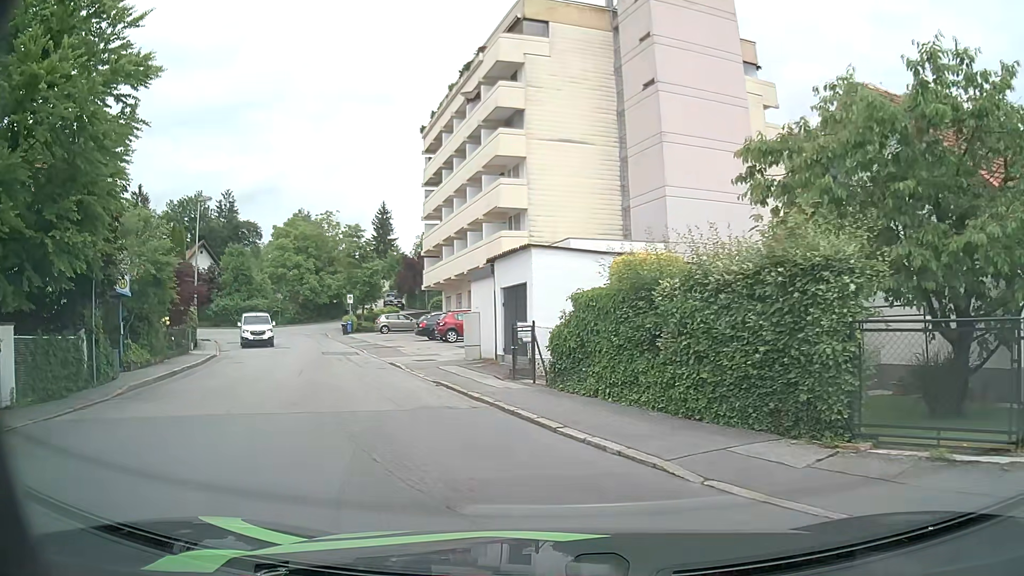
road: residential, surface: asphalt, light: Day
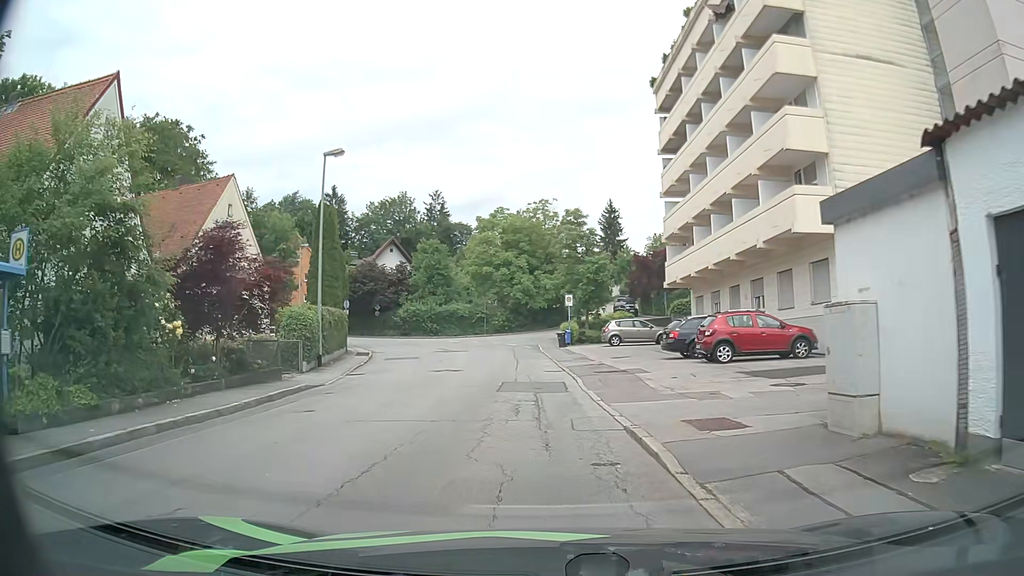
(-2.3, +12.9) m; -18°
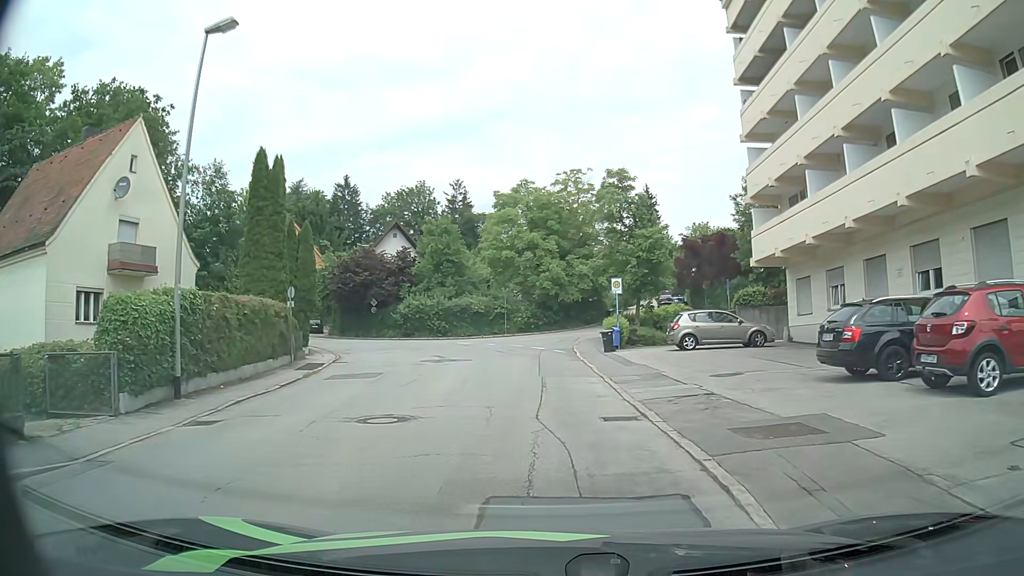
(-0.5, +12.2) m; -4°
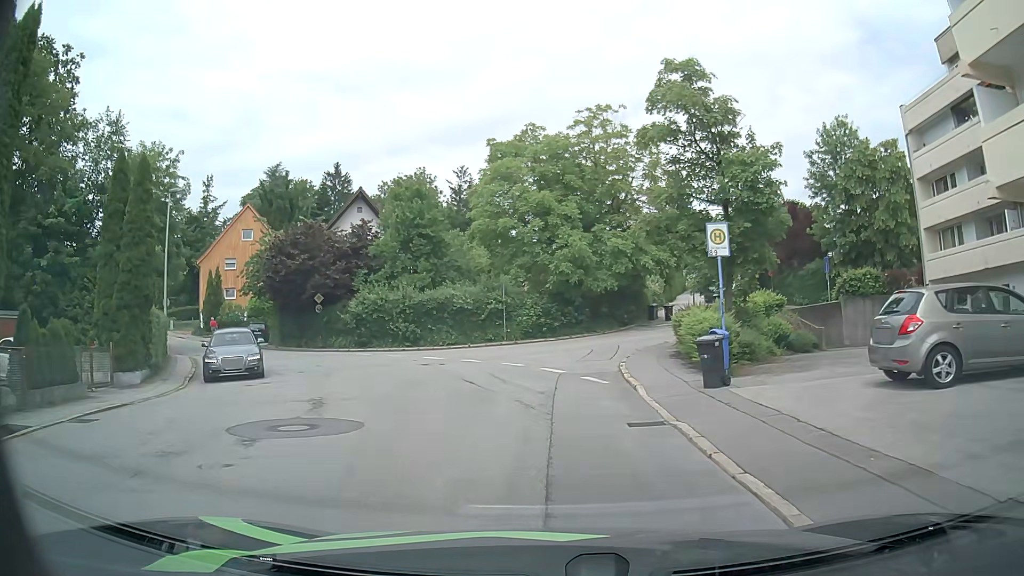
(0.0, +16.3) m; -1°
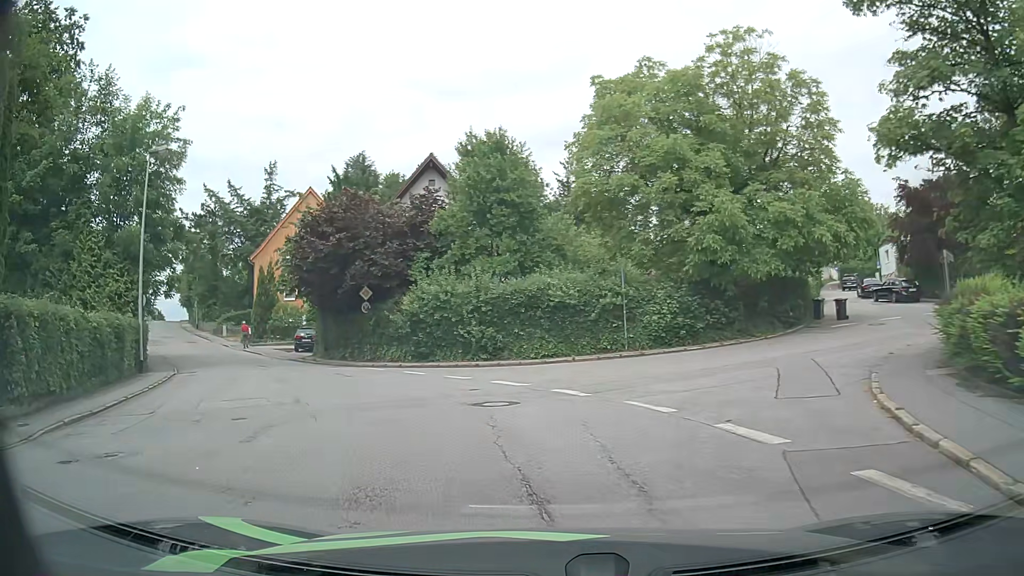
(-0.6, +10.5) m; -10°
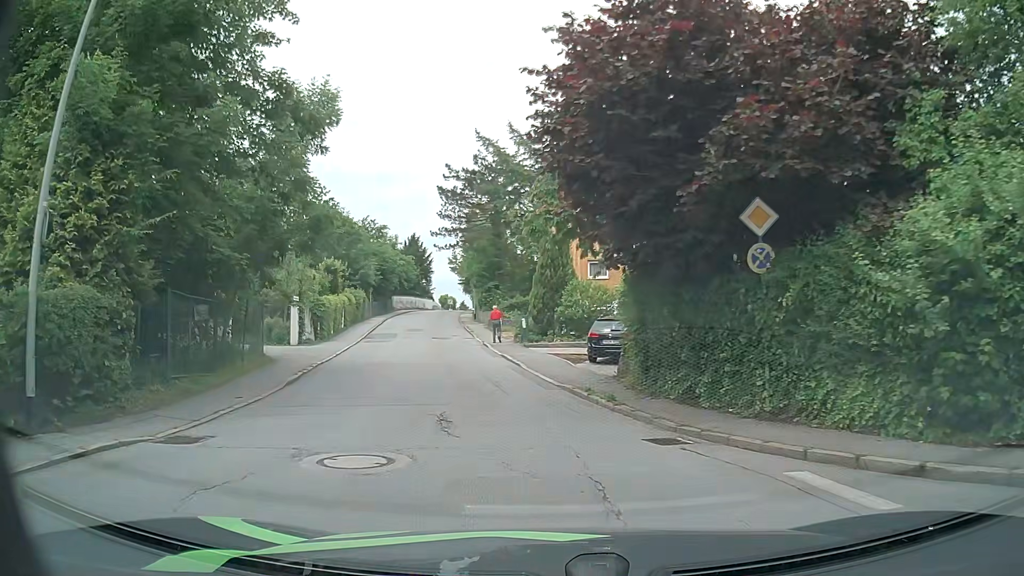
(-4.7, +17.8) m; -27°
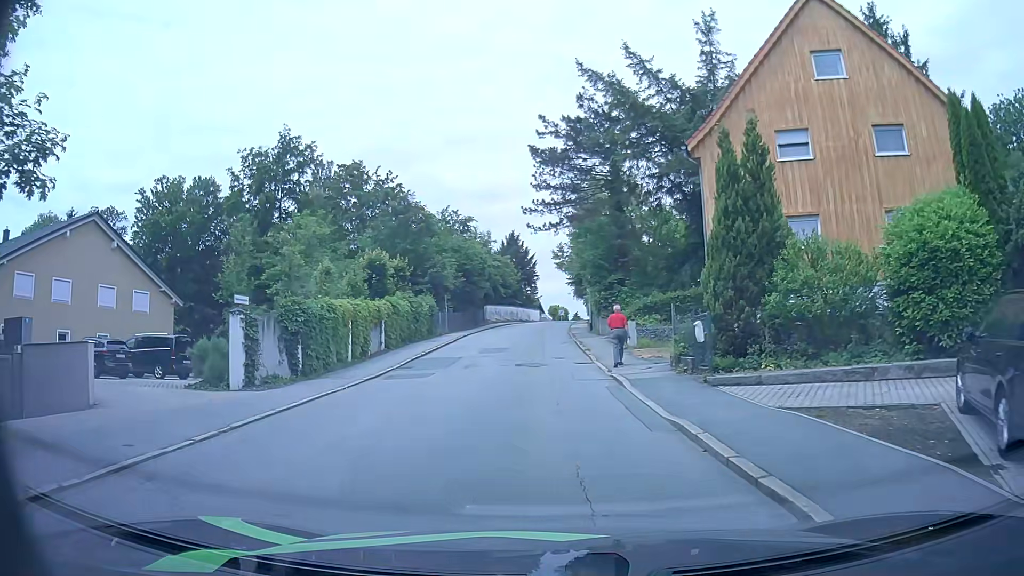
(-1.6, +16.1) m; -10°
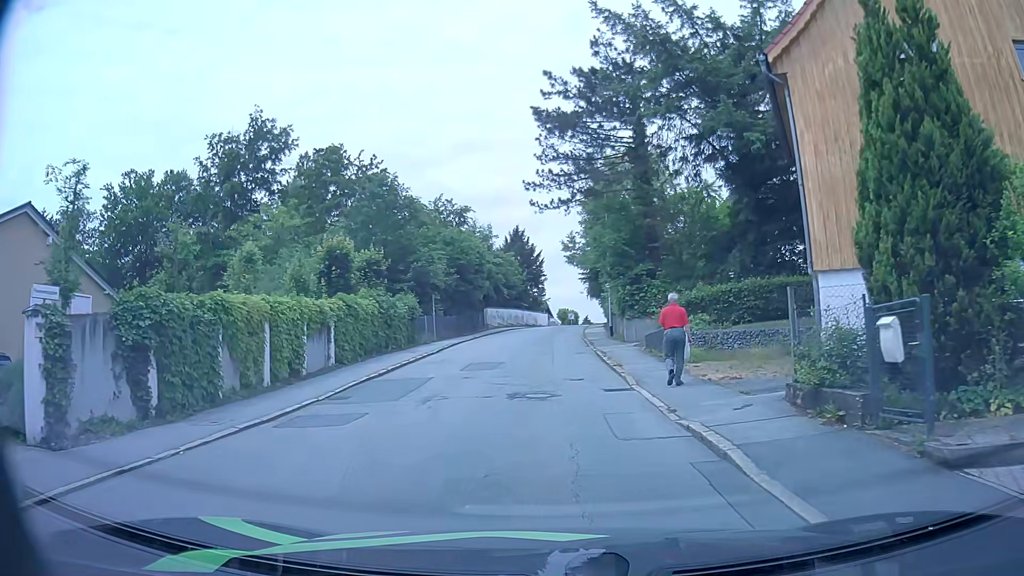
(0.0, +7.8) m; 0°
(0, +10) (0, +20) (-1, +30) (0, +40) (0, +50) (+1, +60) (+2, +70) (+4, +80) (+5, +90) (+7, +100) m
